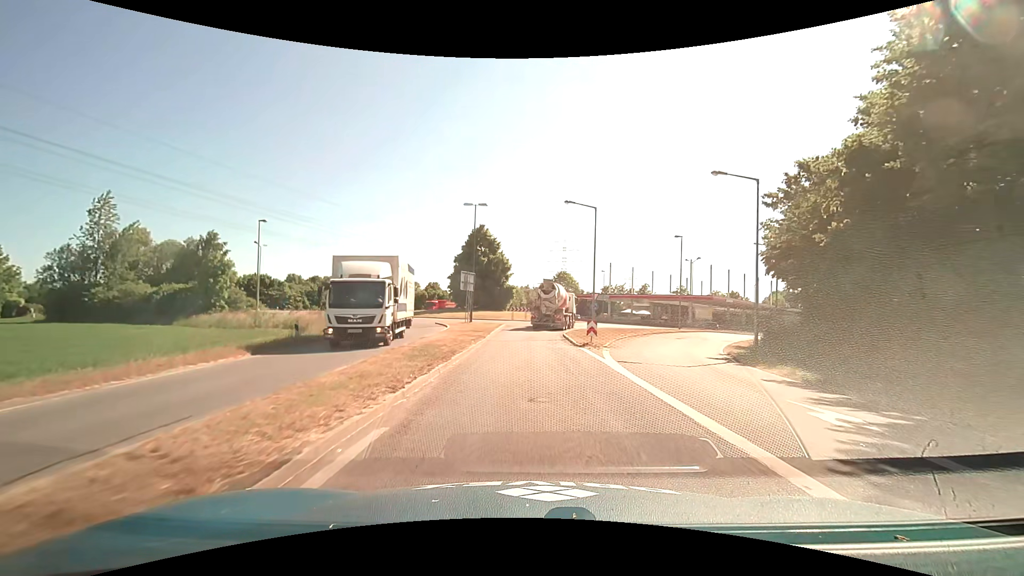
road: primary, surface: asphalt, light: Day
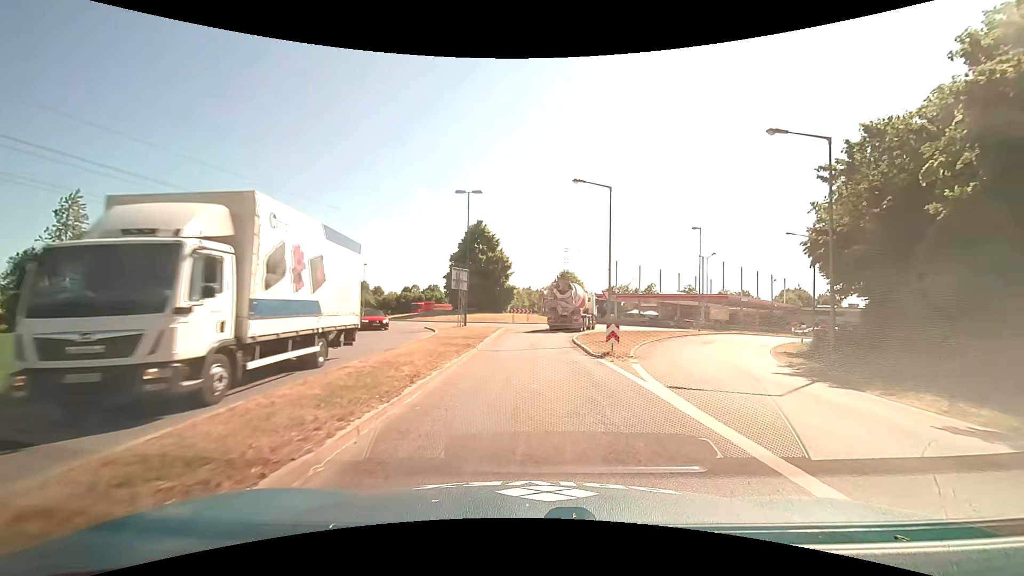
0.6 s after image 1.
(0.0, +5.3) m; 0°
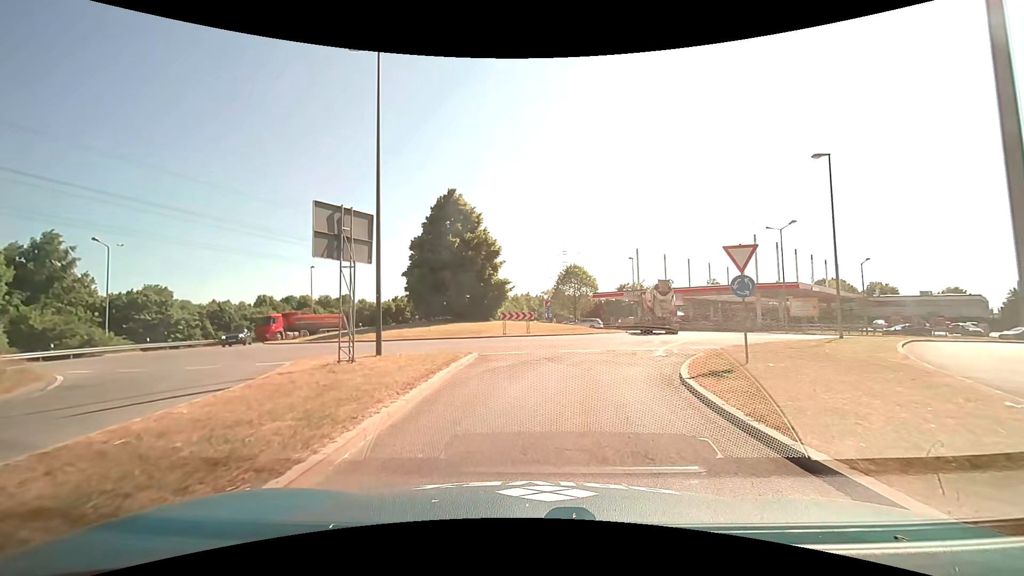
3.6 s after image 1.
(0.0, +21.2) m; 0°
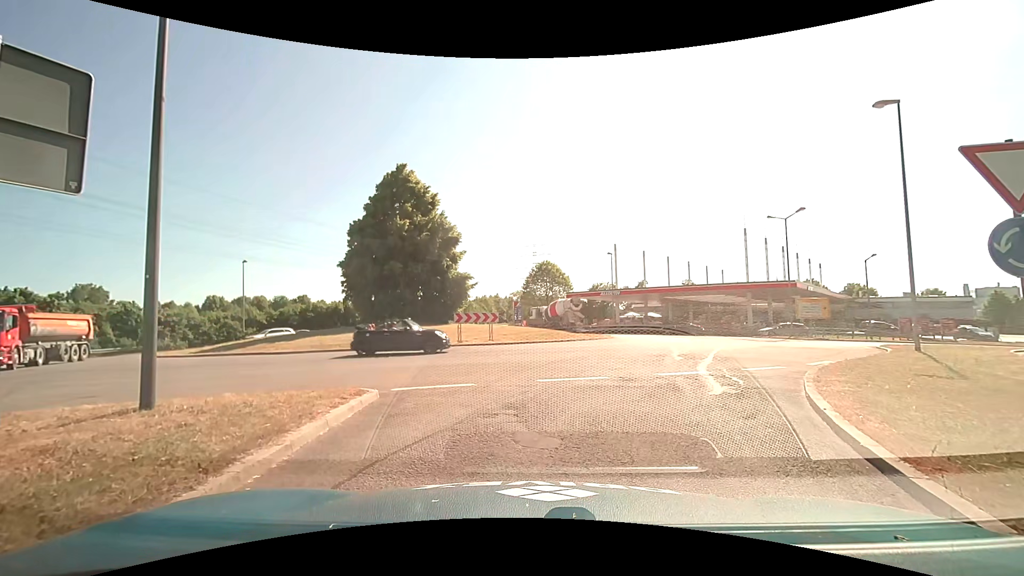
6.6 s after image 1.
(+0.2, +7.7) m; +3°
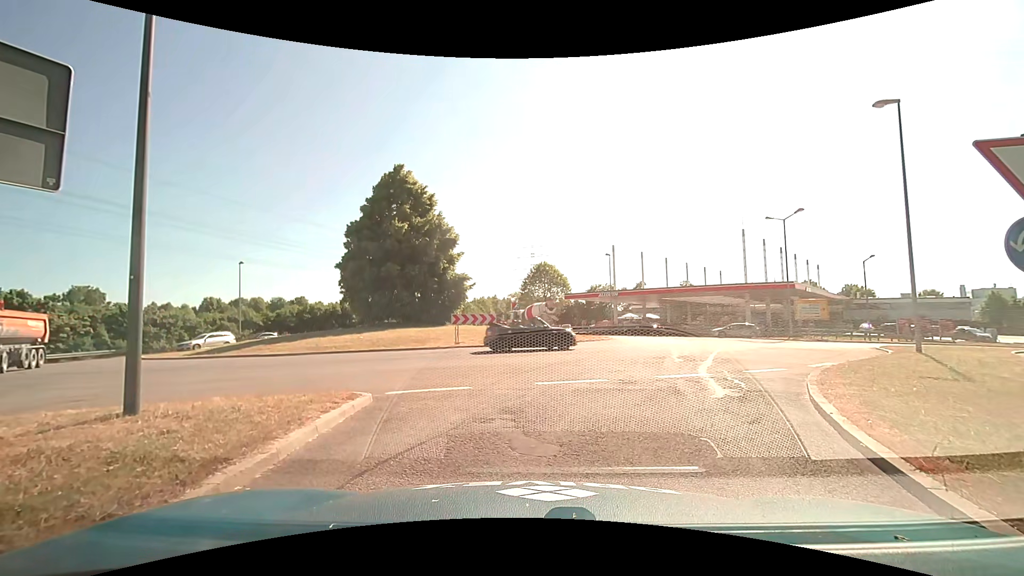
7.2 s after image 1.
(0.0, +0.2) m; 0°
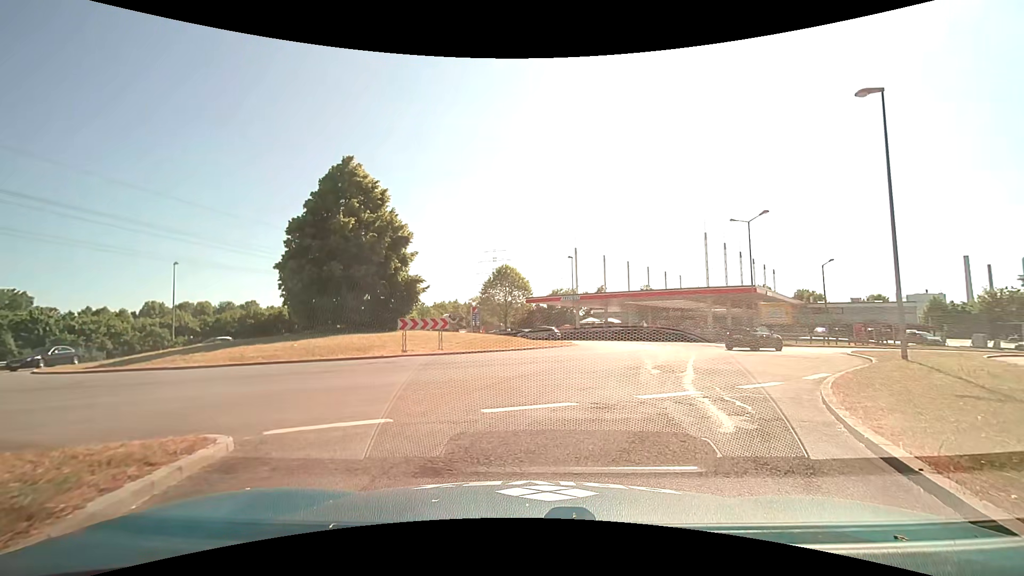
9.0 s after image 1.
(+0.1, +2.7) m; +5°
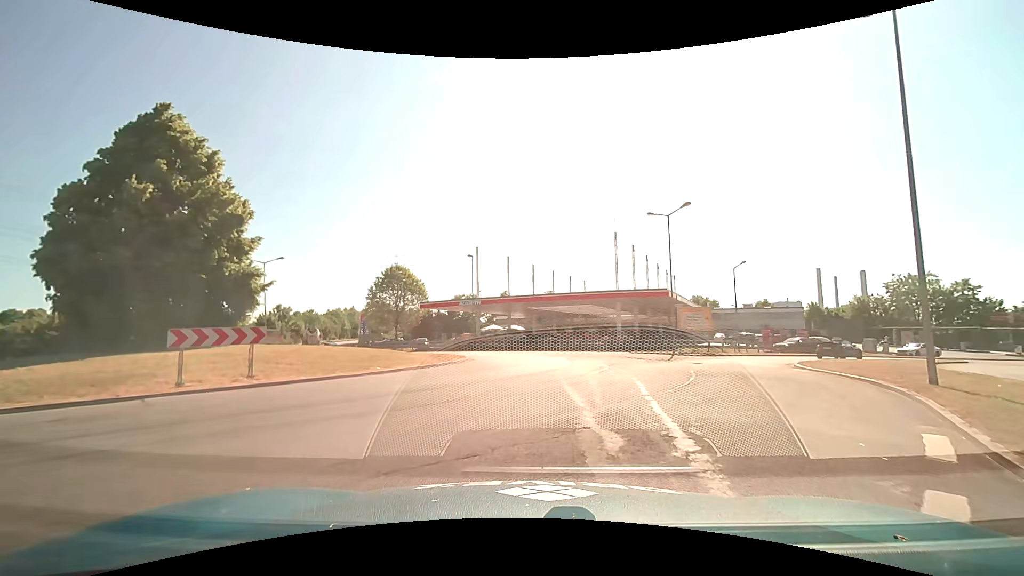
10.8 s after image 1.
(+0.8, +8.0) m; +10°
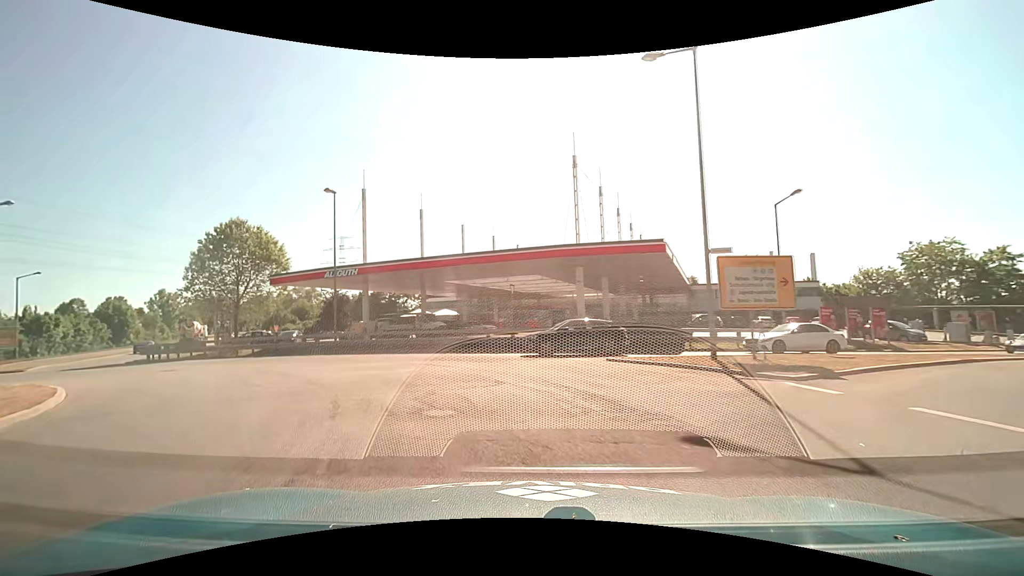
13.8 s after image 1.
(+4.0, +21.9) m; +7°
(-2, +10) (-7, +18) (-15, +25) (-23, +30) (-31, +36) (-38, +43) (-43, +52) (-47, +61) (-51, +70) (-56, +79) m
